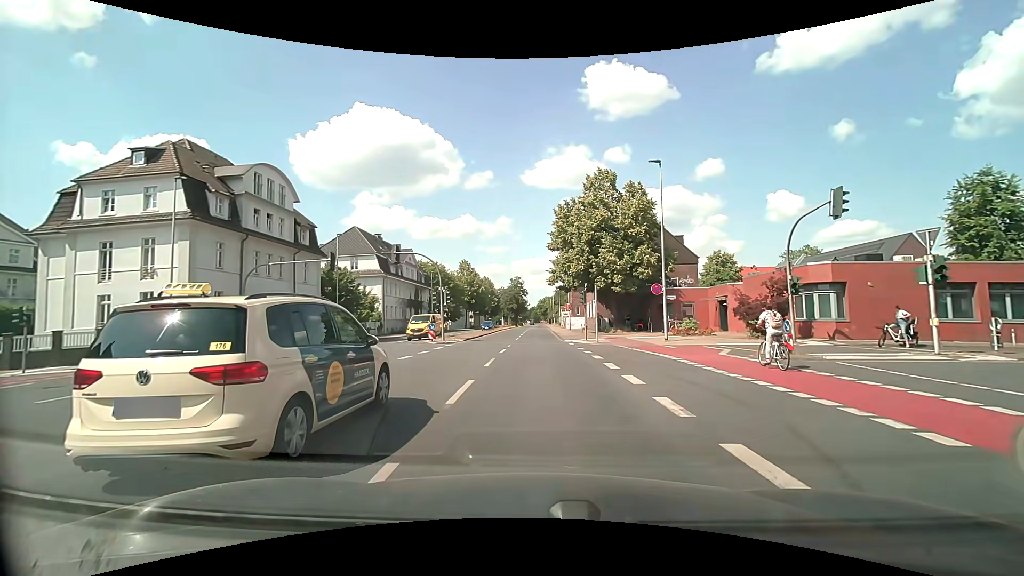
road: secondary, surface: asphalt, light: Day
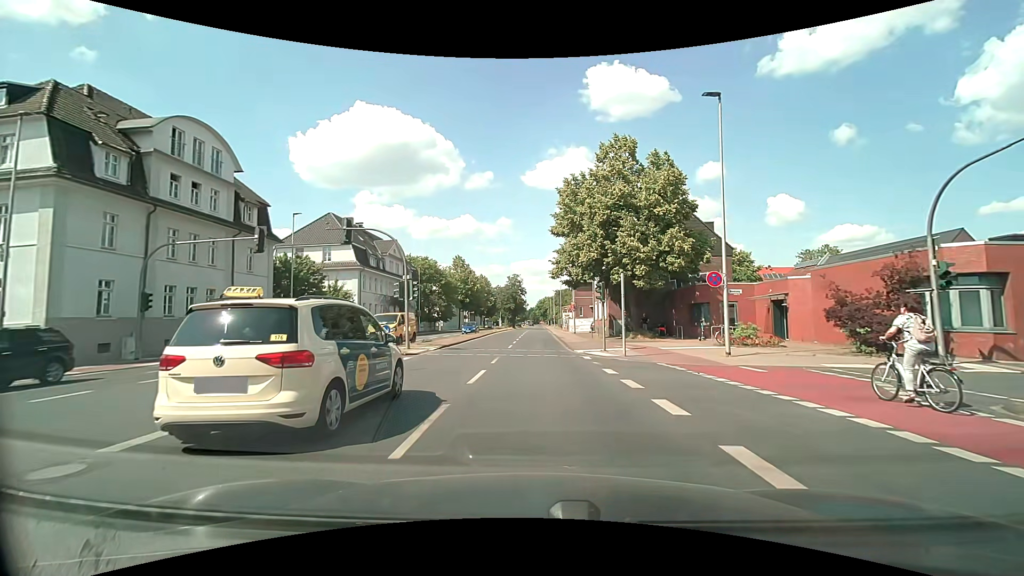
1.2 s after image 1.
(-0.1, +9.2) m; 0°
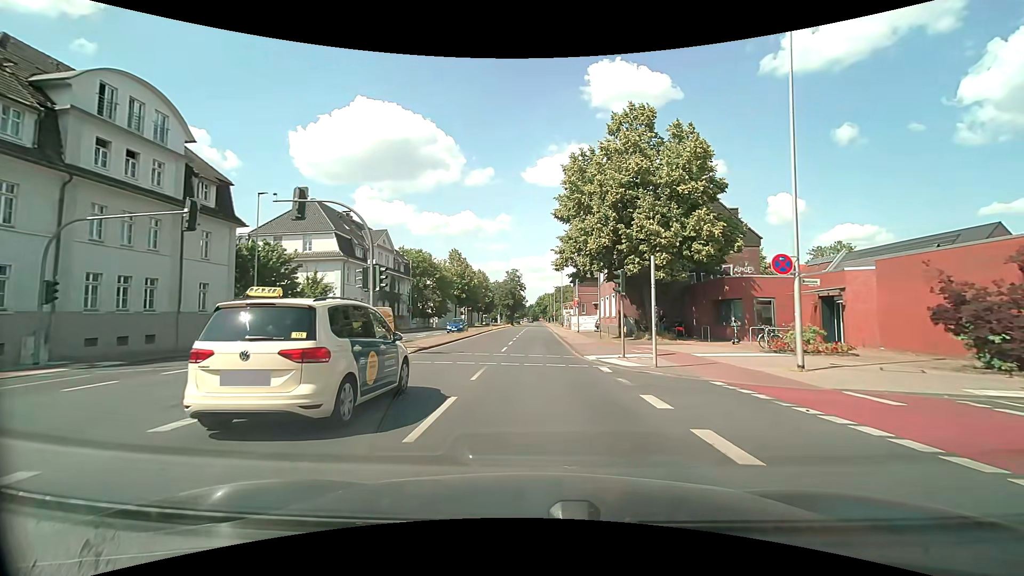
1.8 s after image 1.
(0.0, +5.2) m; 0°
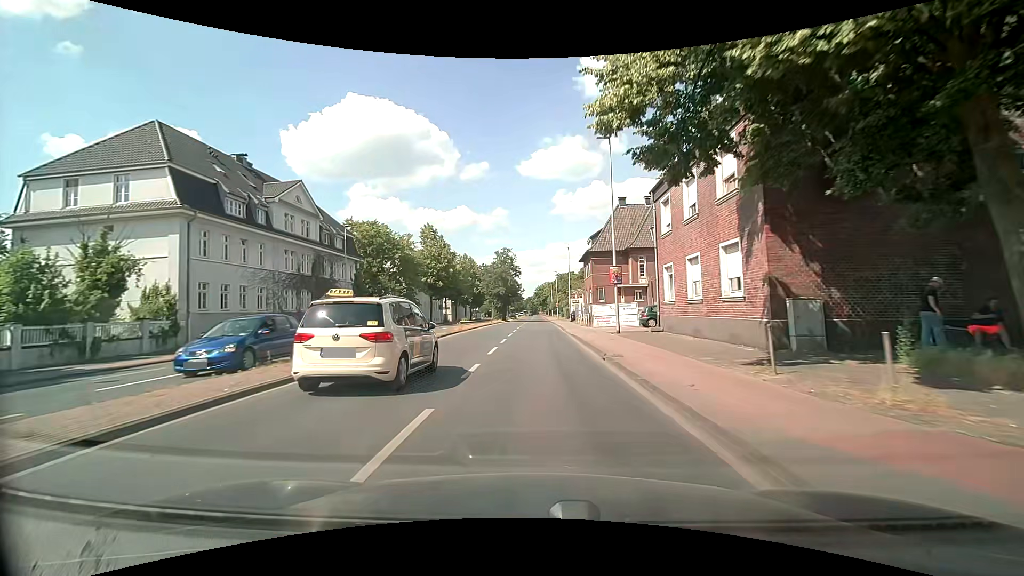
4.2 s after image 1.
(+0.1, +24.6) m; 0°
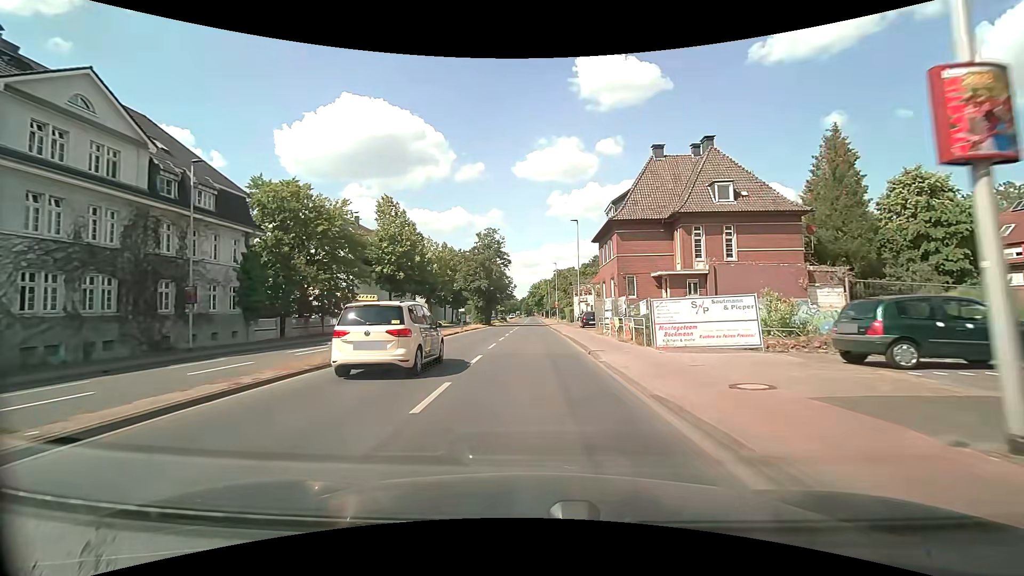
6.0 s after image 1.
(+0.1, +21.3) m; +1°
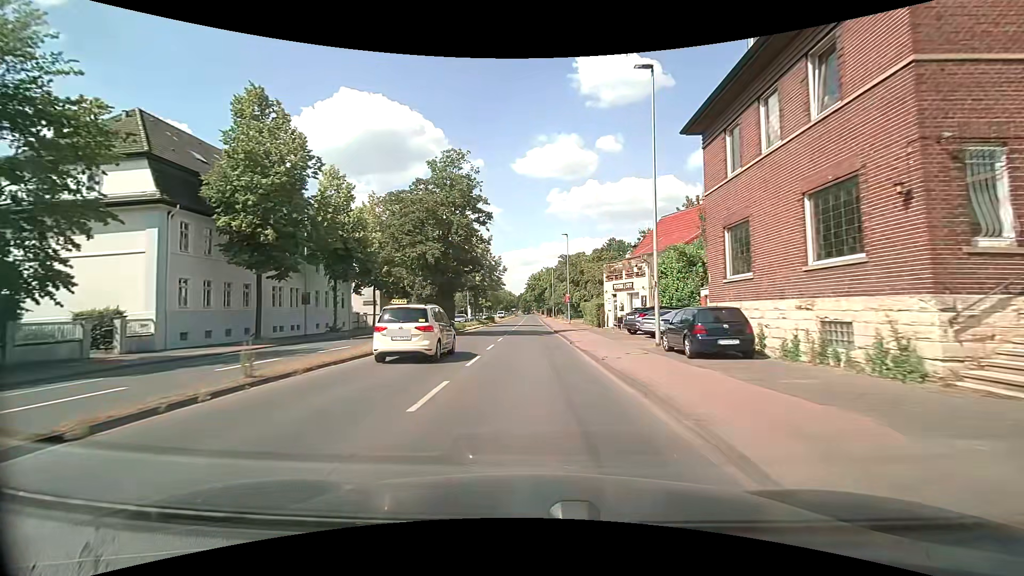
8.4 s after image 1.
(-0.2, +30.1) m; 0°
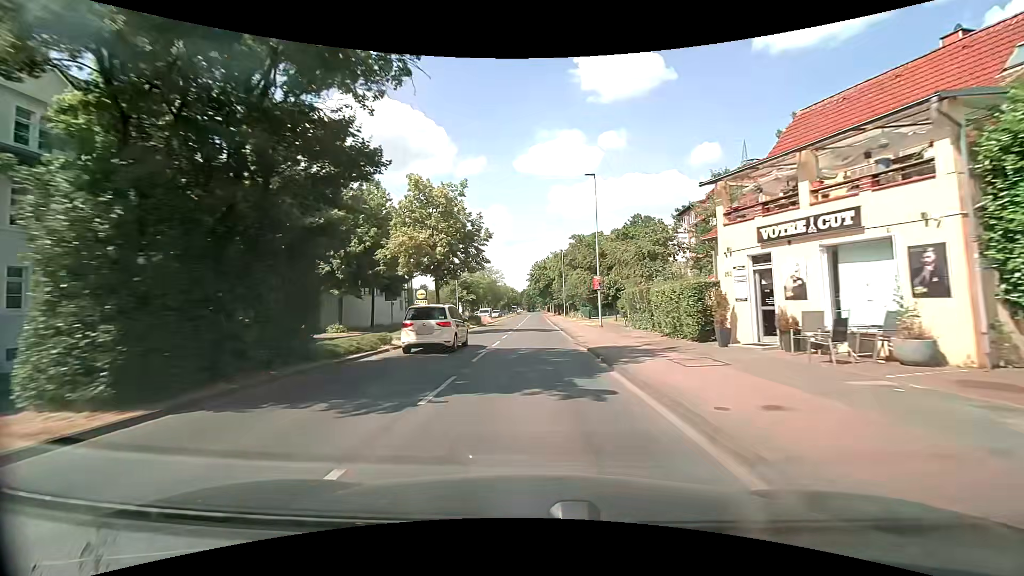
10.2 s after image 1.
(-0.2, +23.7) m; 0°
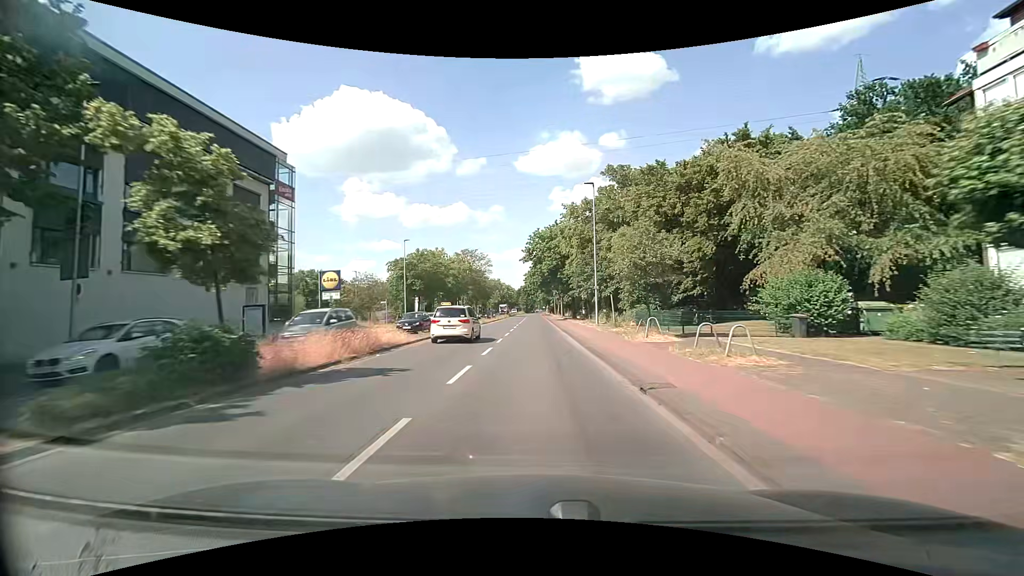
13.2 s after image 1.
(-0.2, +40.0) m; 0°
(0, +10) (0, +20) (0, +30) (0, +40) (0, +50) (0, +60) (0, +70) (0, +80) (0, +90) (0, +100) m
